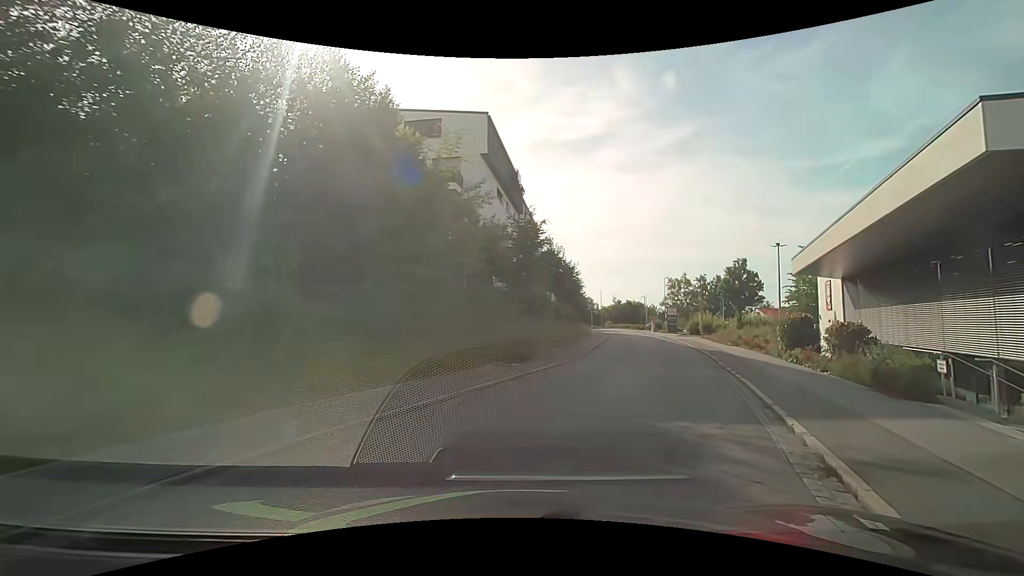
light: Day
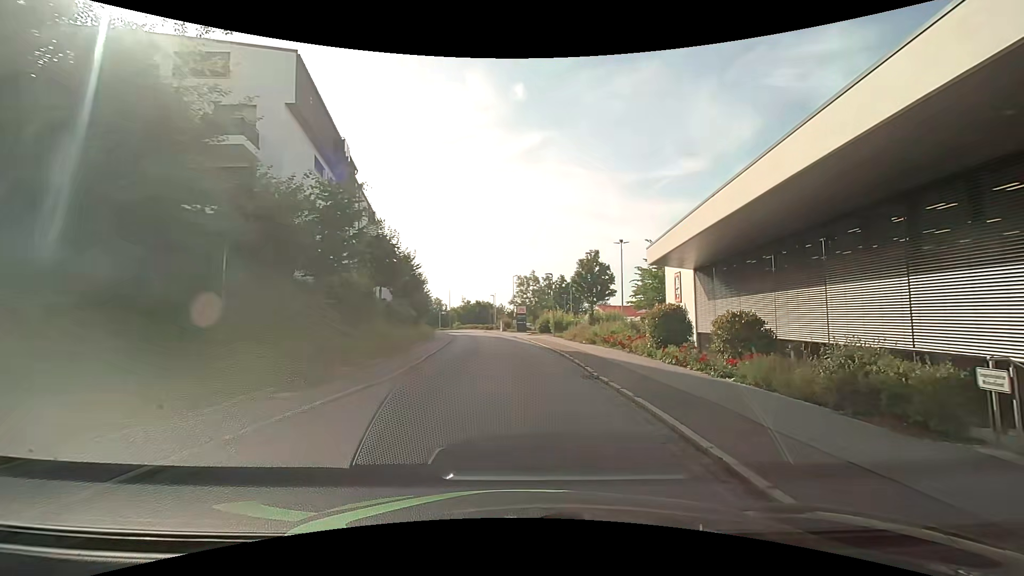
(+1.0, +6.1) m; +18°
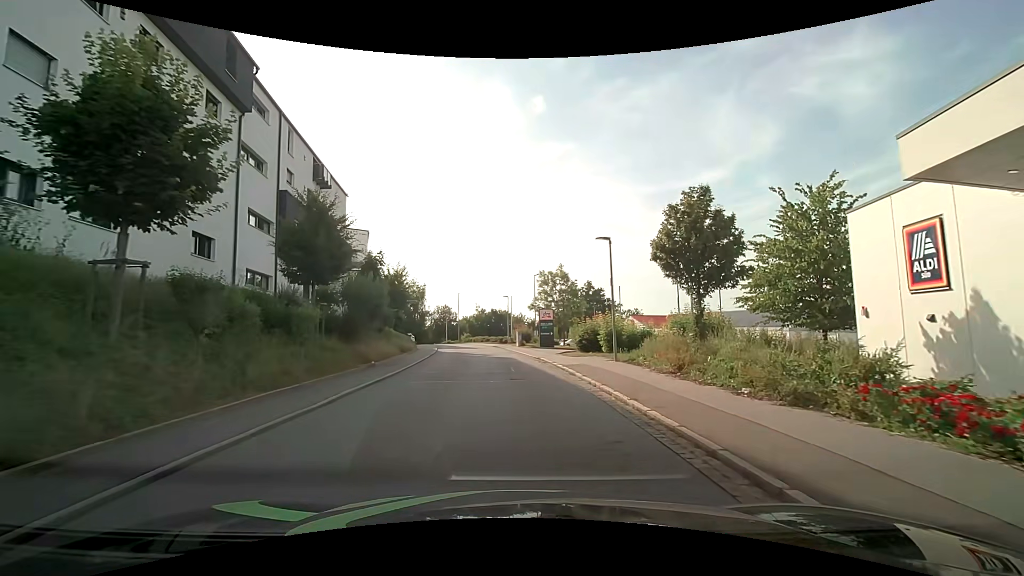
(-0.2, +19.3) m; -2°
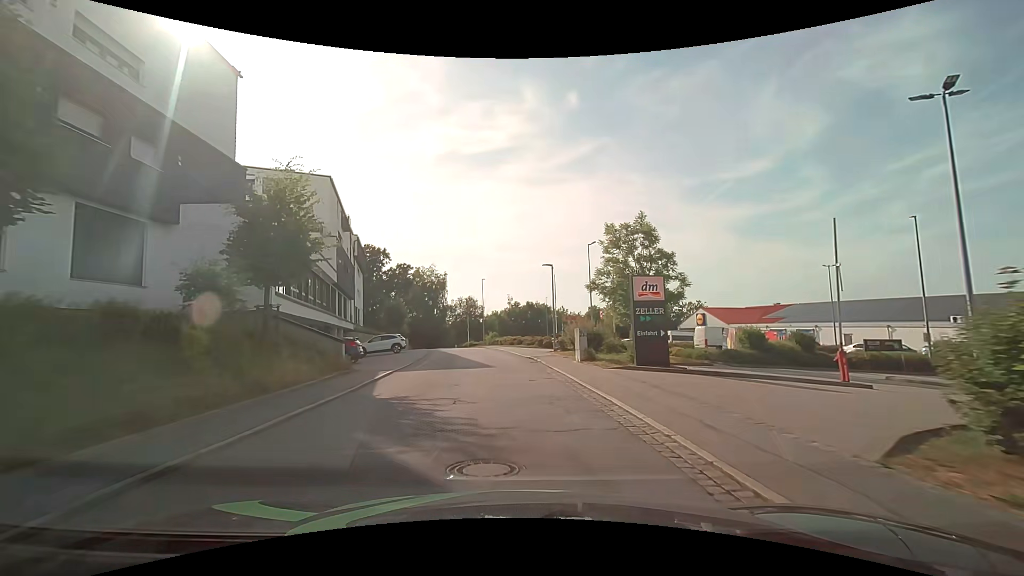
(-0.9, +23.7) m; -4°
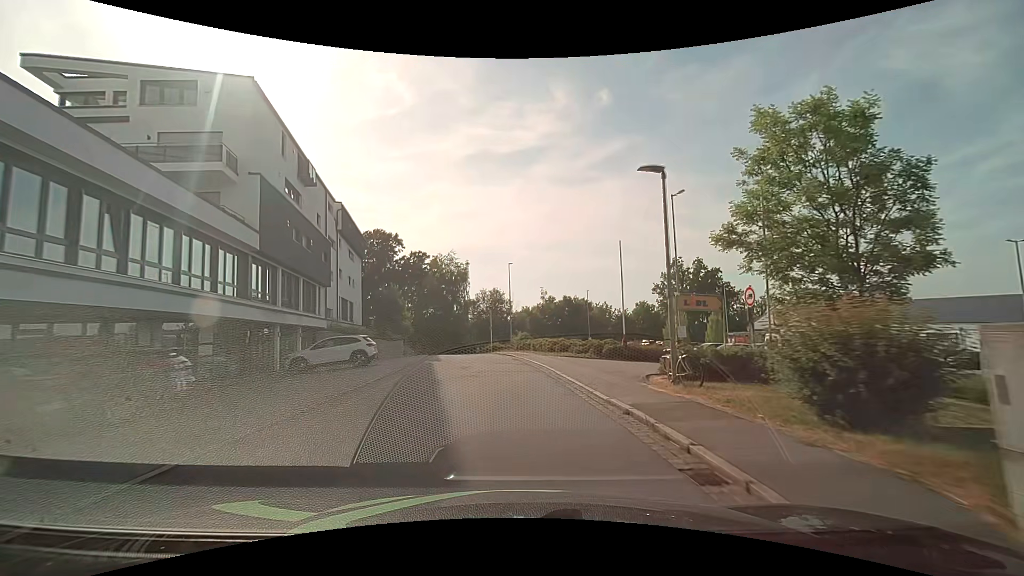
(-0.6, +16.9) m; -4°
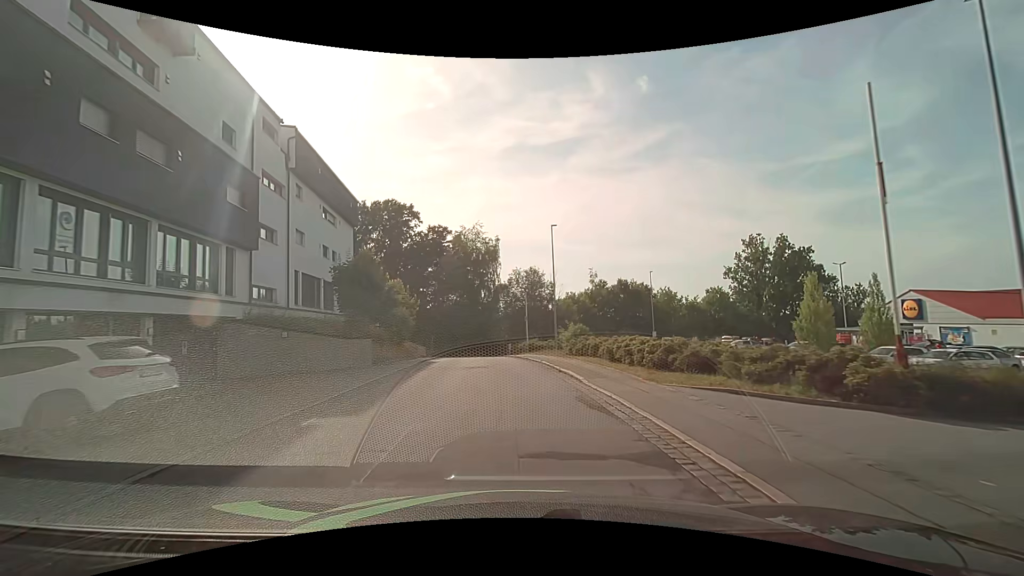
(-0.7, +17.4) m; -5°
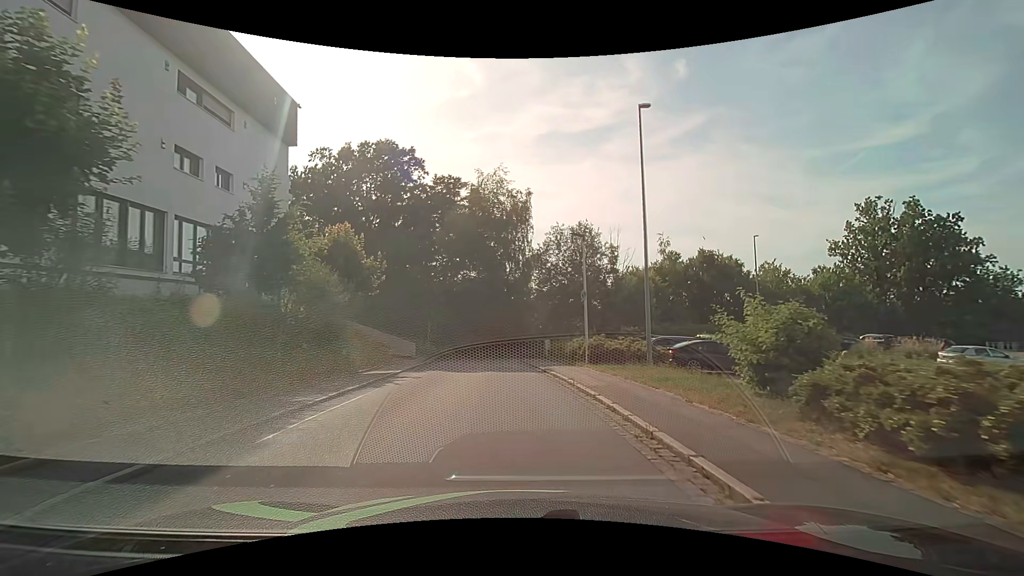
(-0.5, +19.7) m; -3°
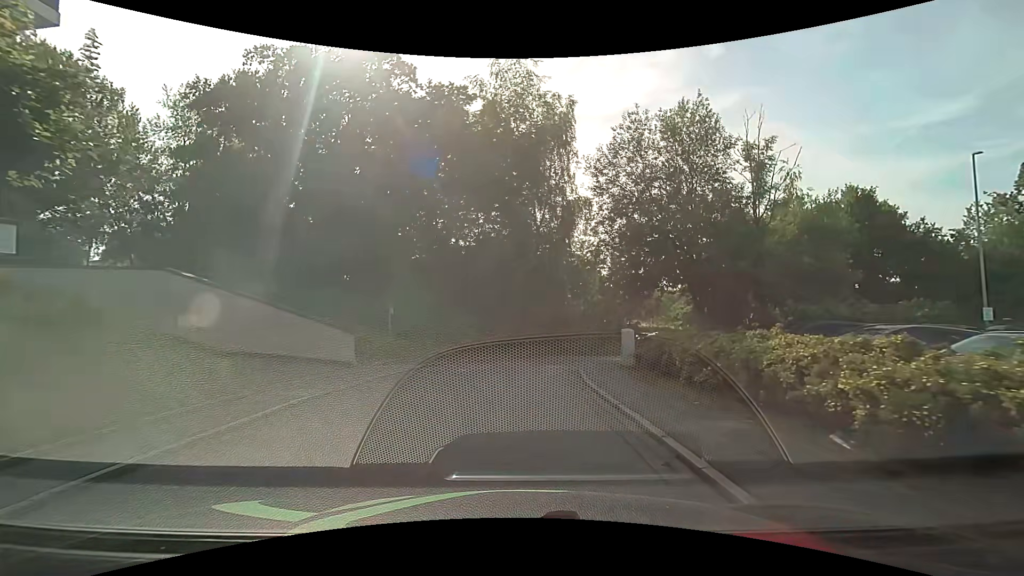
(-0.7, +17.6) m; -4°
